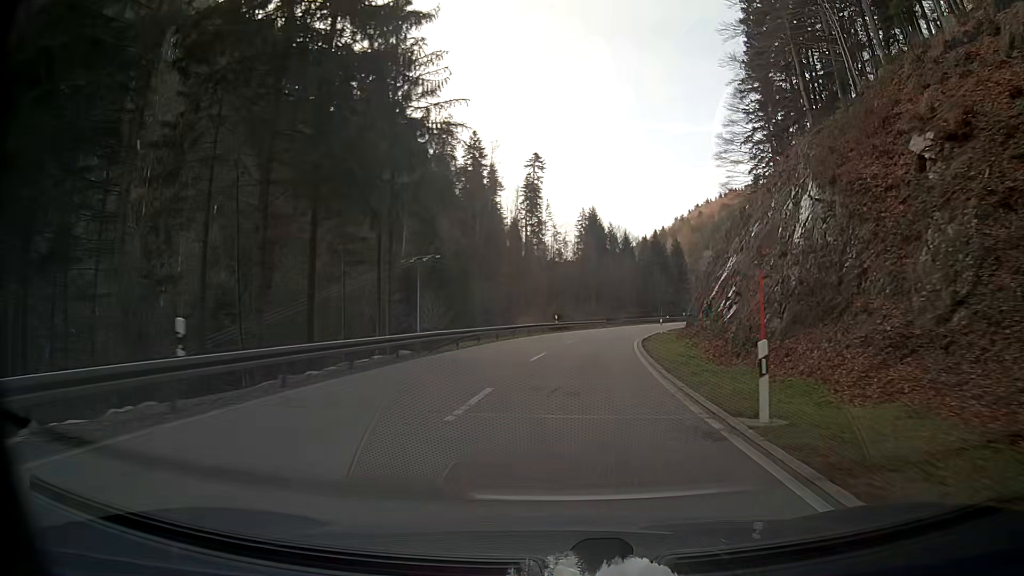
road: secondary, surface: asphalt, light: Day
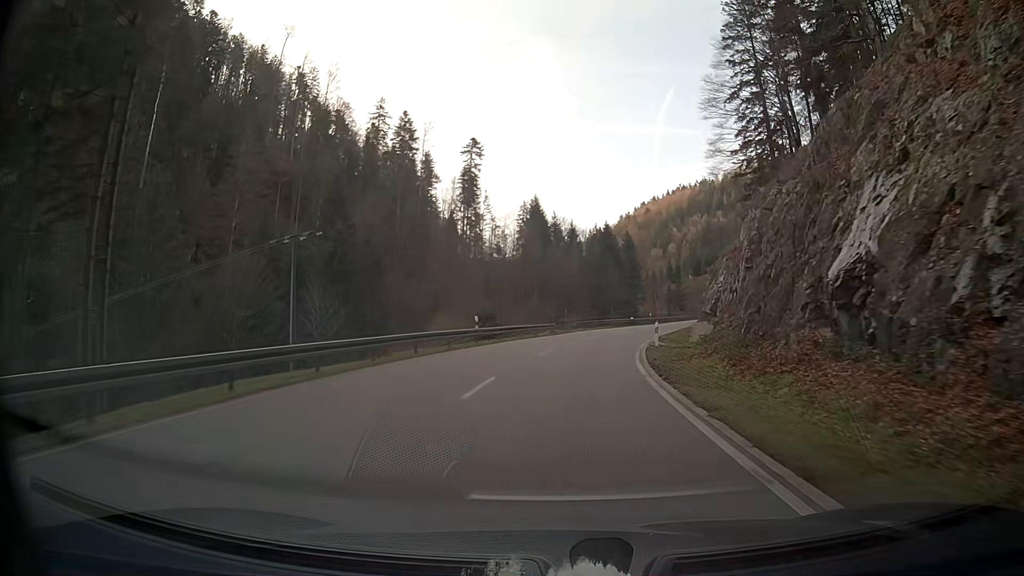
(+1.0, +21.4) m; +5°
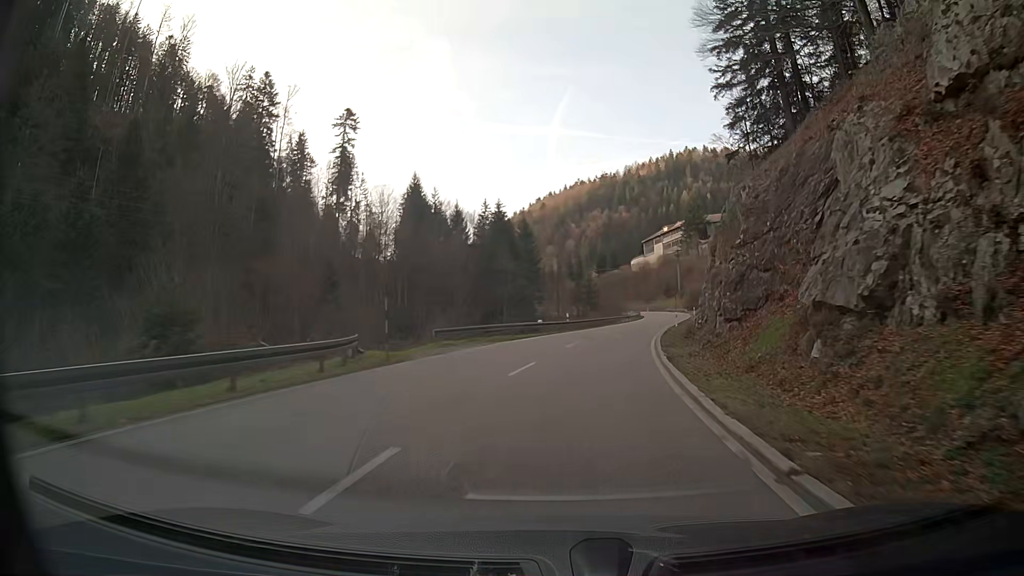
(+2.4, +31.4) m; +9°
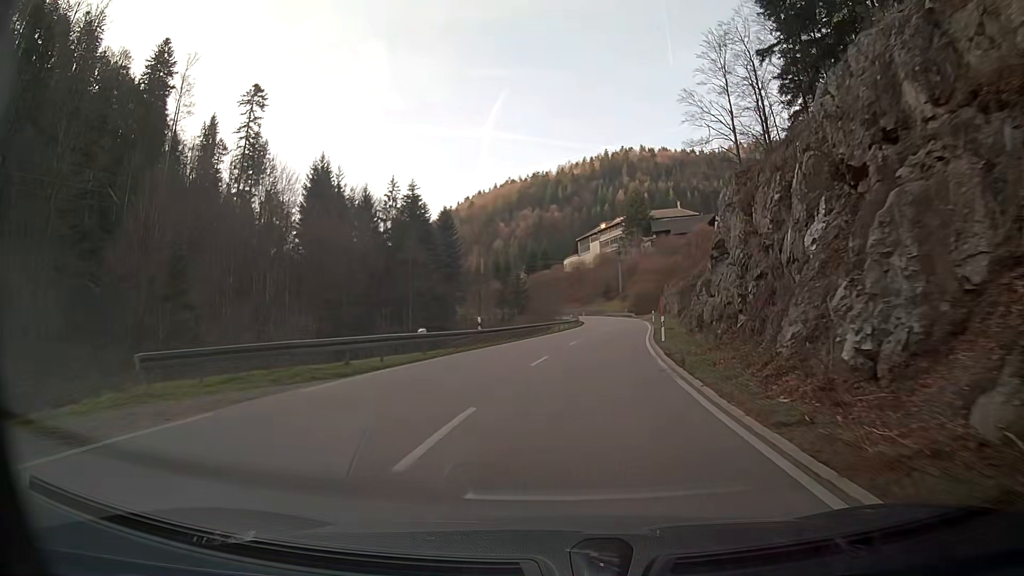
(+1.1, +20.6) m; +6°
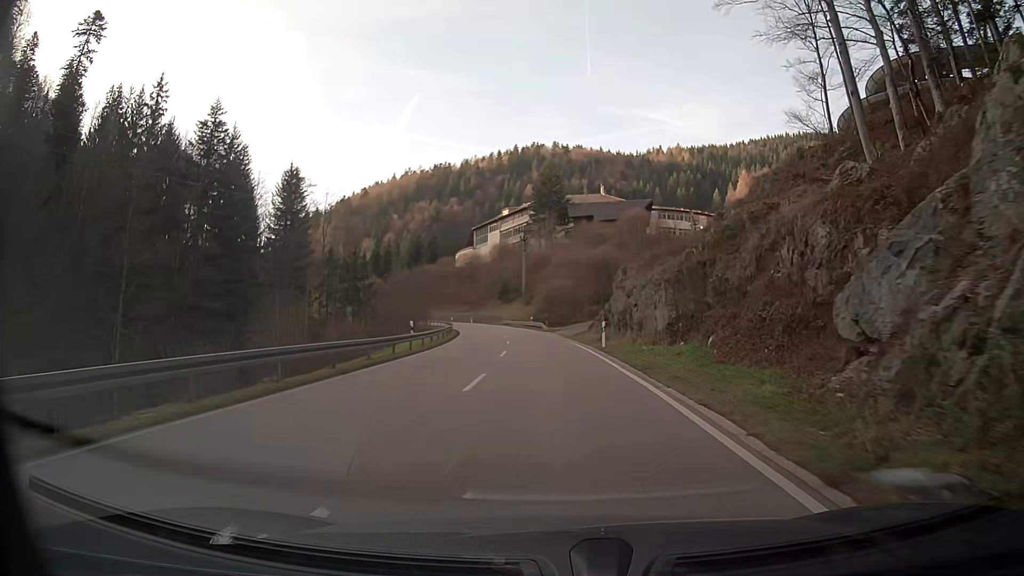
(+3.4, +40.3) m; +7°
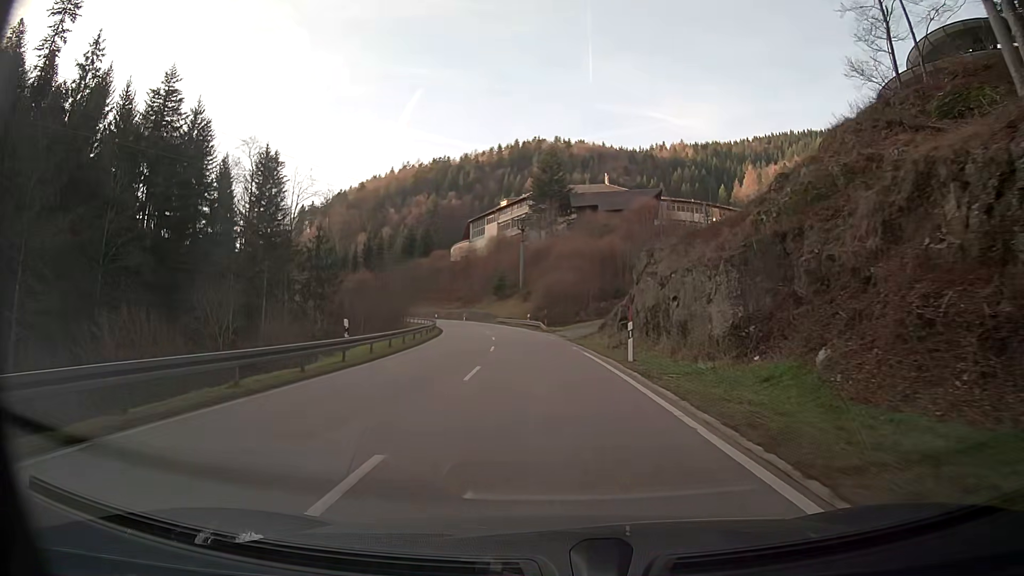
(0.0, +10.0) m; 0°
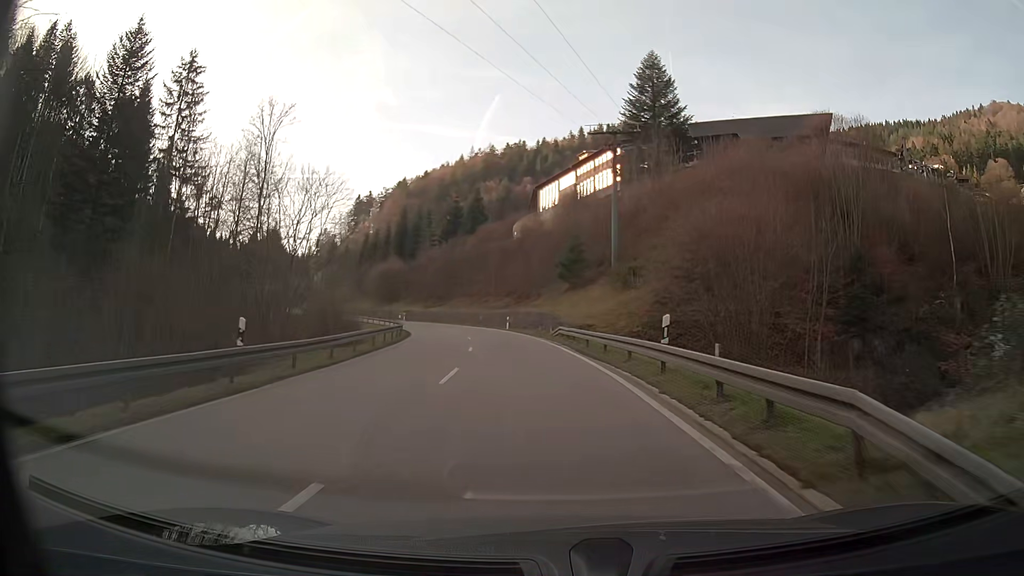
(-2.8, +48.7) m; -8°
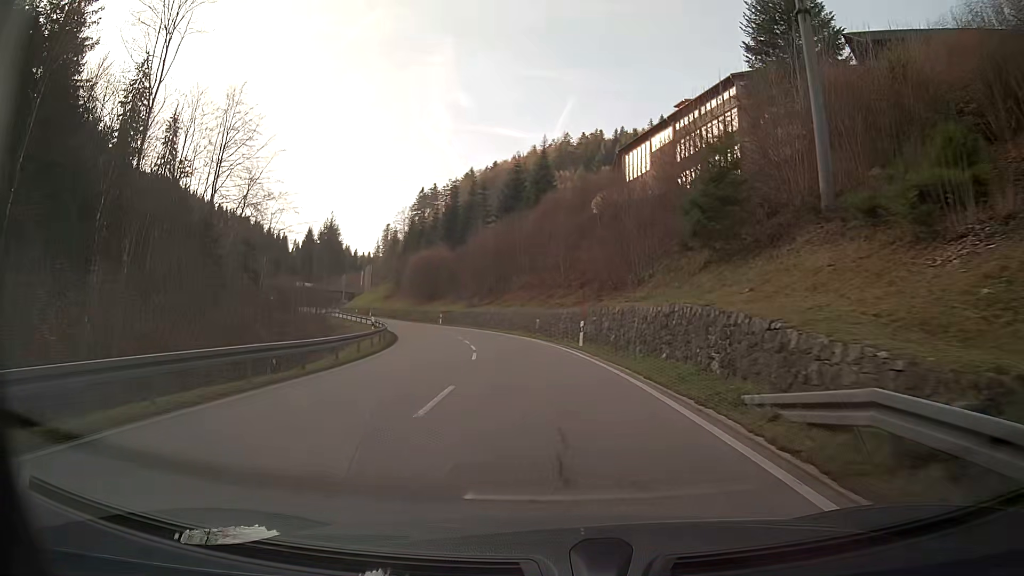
(-1.6, +28.1) m; -7°
